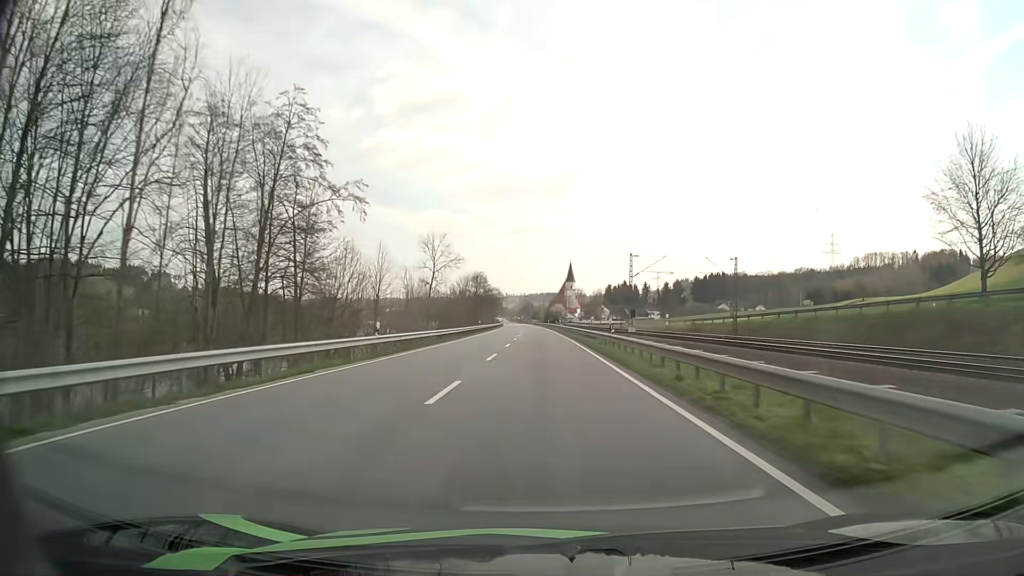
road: primary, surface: asphalt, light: Day
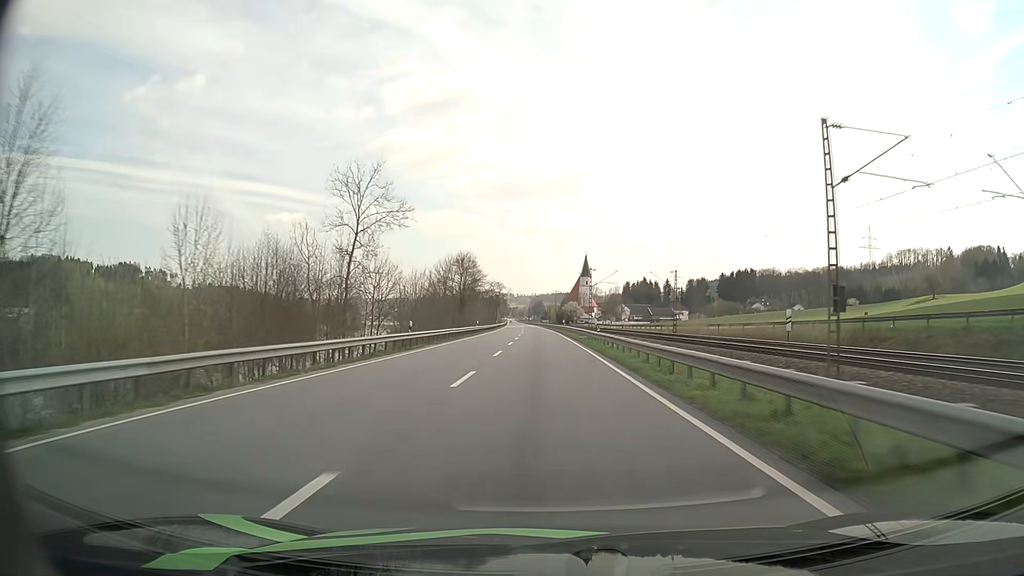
(-0.4, +45.6) m; -1°
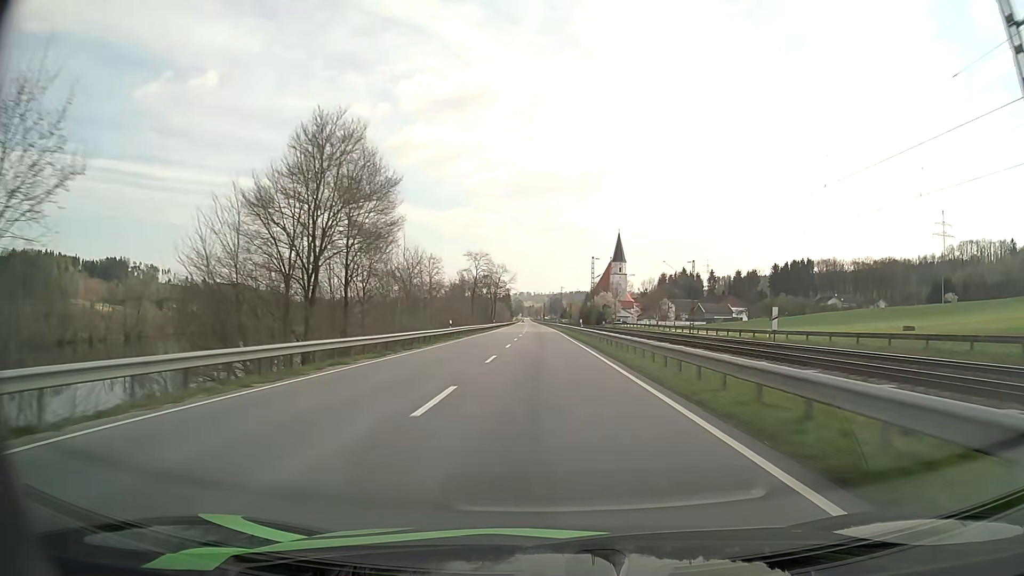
(-1.0, +76.9) m; -1°
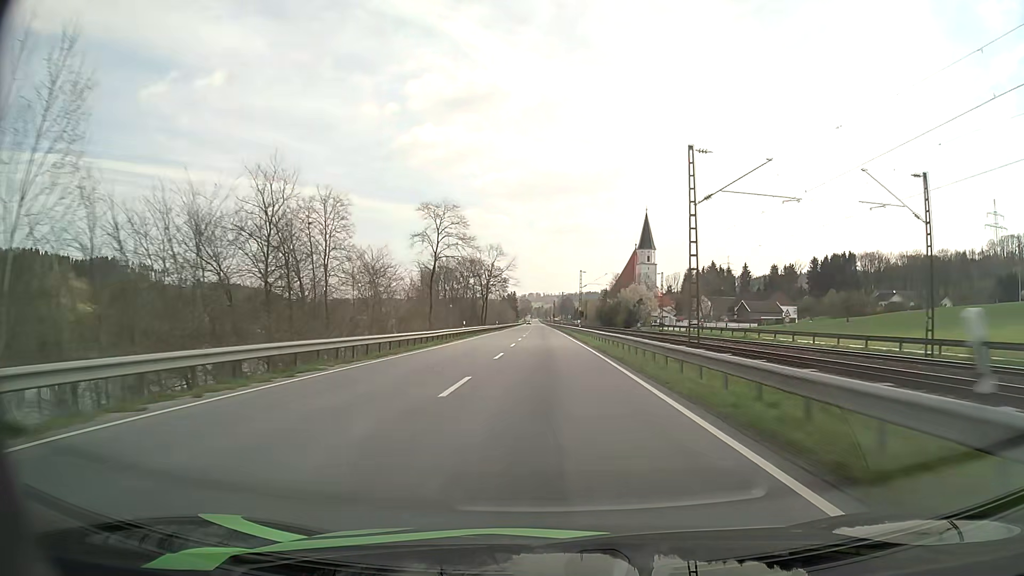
(-0.4, +46.1) m; -1°
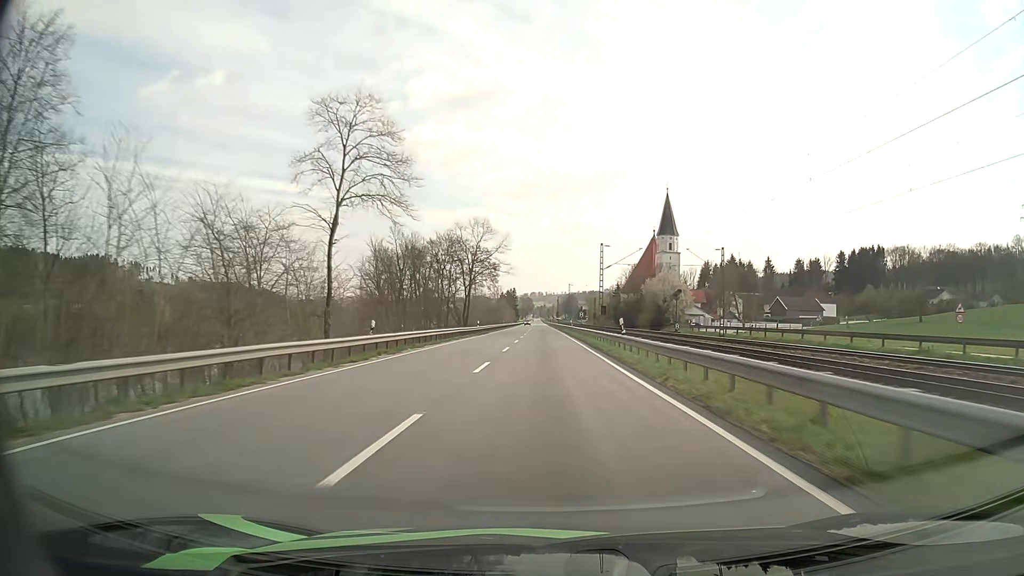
(-0.2, +30.6) m; 0°
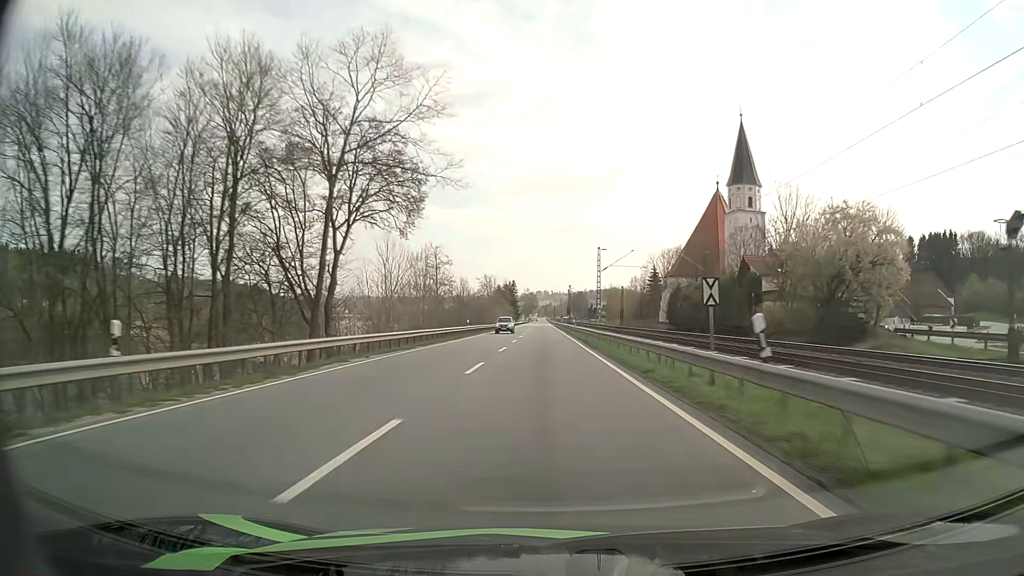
(-0.1, +61.2) m; -1°
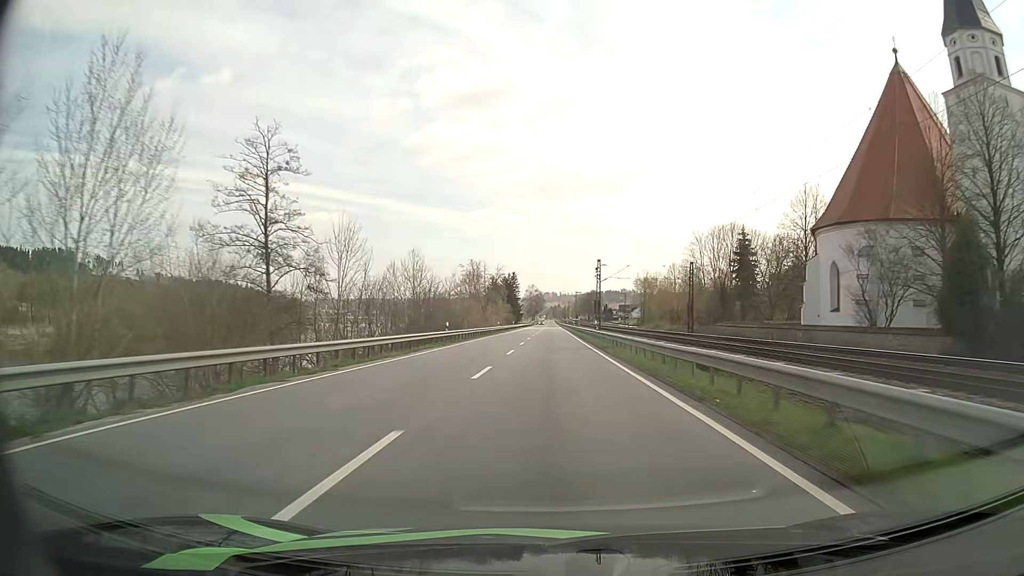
(-0.3, +61.5) m; -1°
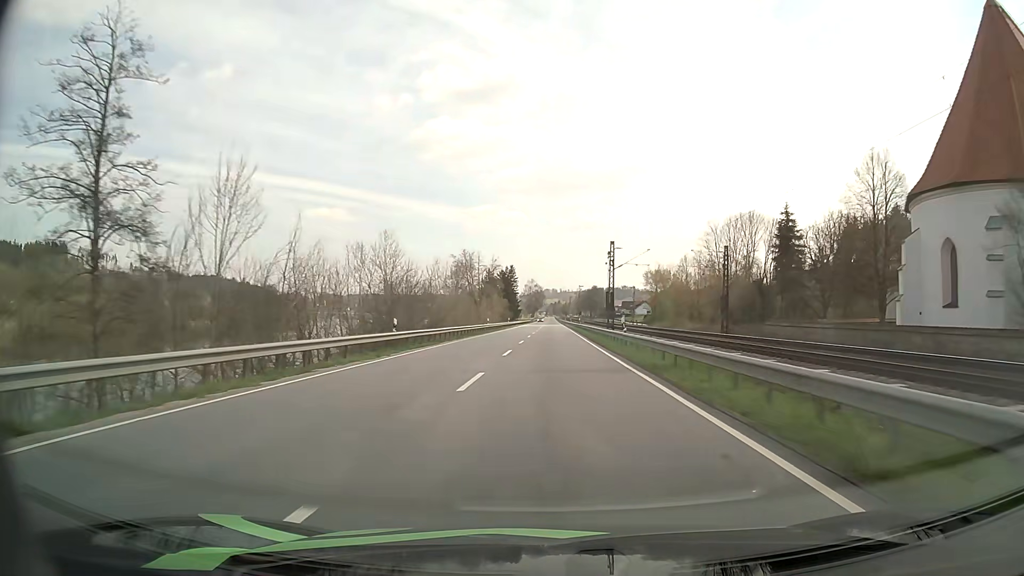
(0.0, +15.5) m; 0°
(0, +10) (0, +20) (0, +30) (0, +40) (0, +50) (0, +60) (0, +70) (+1, +80) (+1, +90) (+1, +100) m
